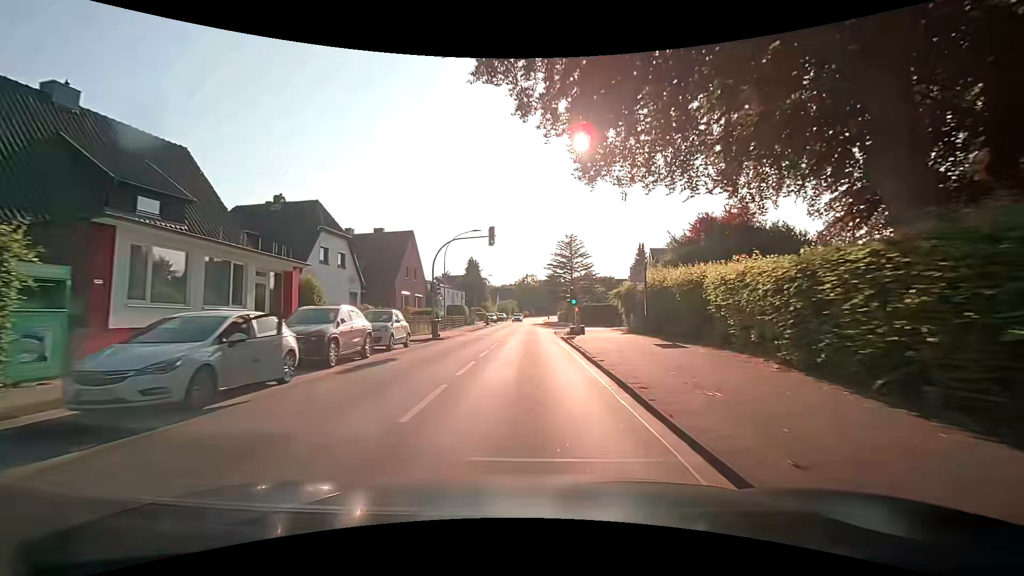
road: secondary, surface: asphalt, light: Day
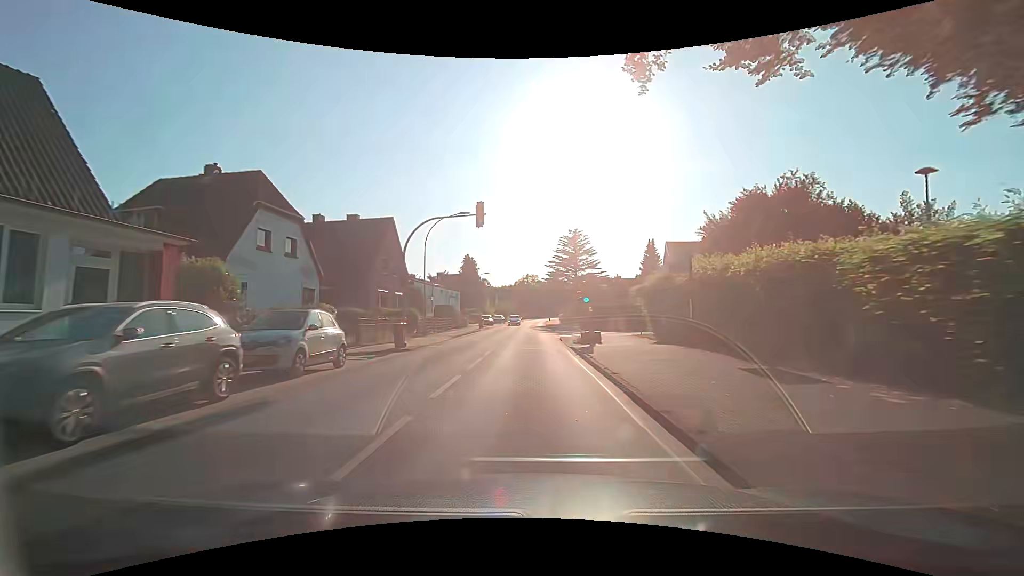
(0.0, +7.3) m; 0°
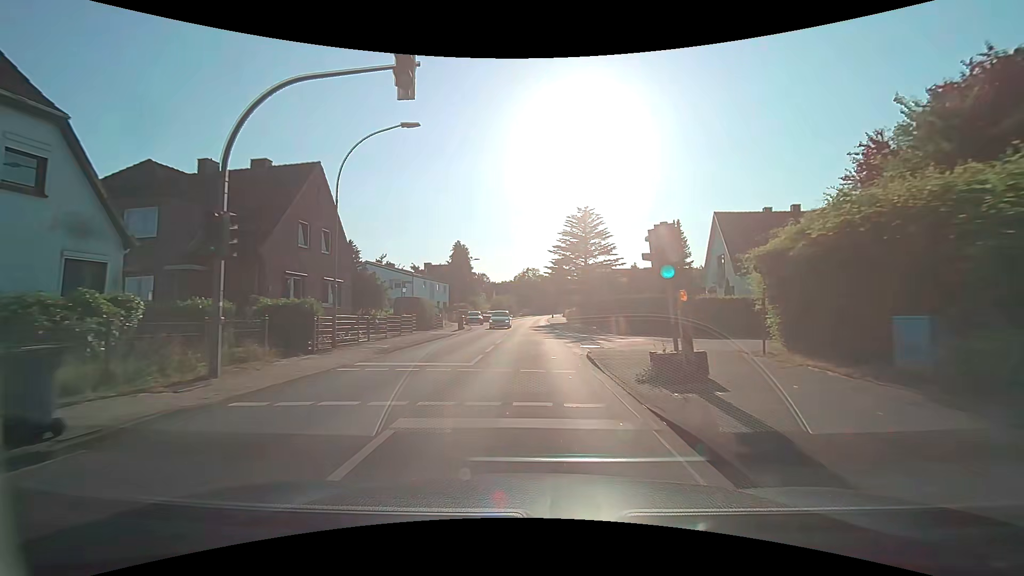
(0.0, +14.5) m; 0°
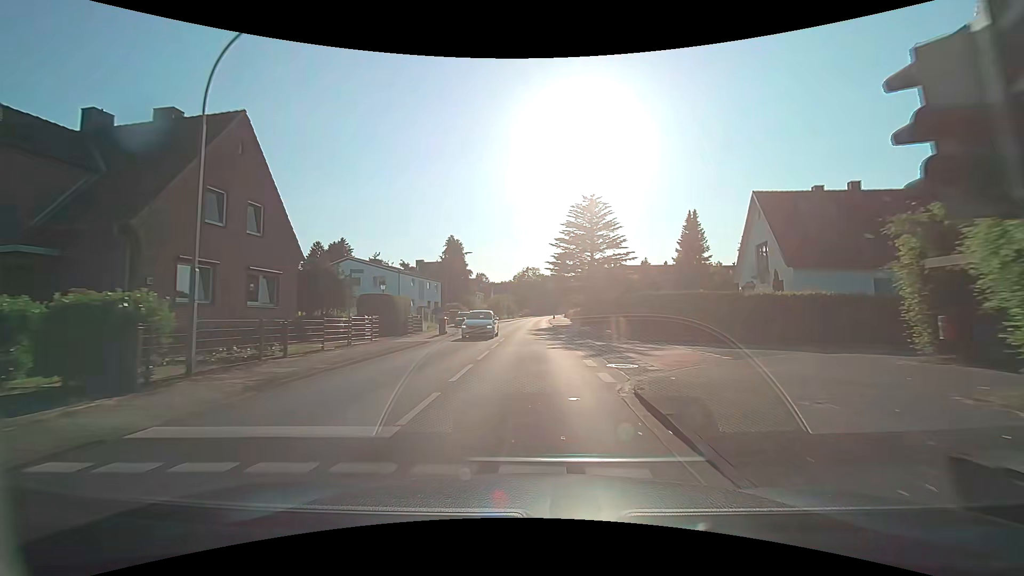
(0.0, +7.2) m; +1°
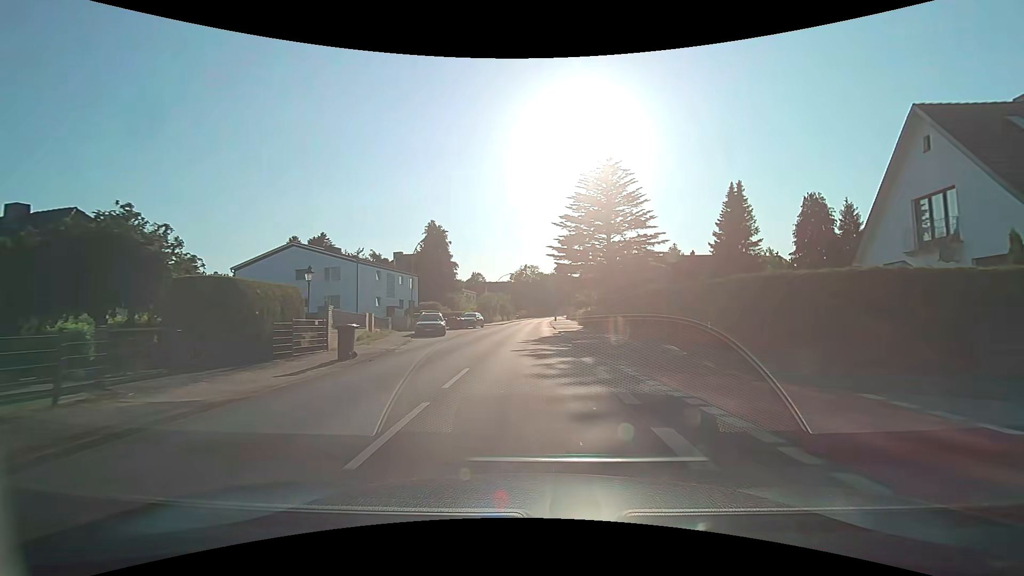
(-0.1, +14.5) m; 0°
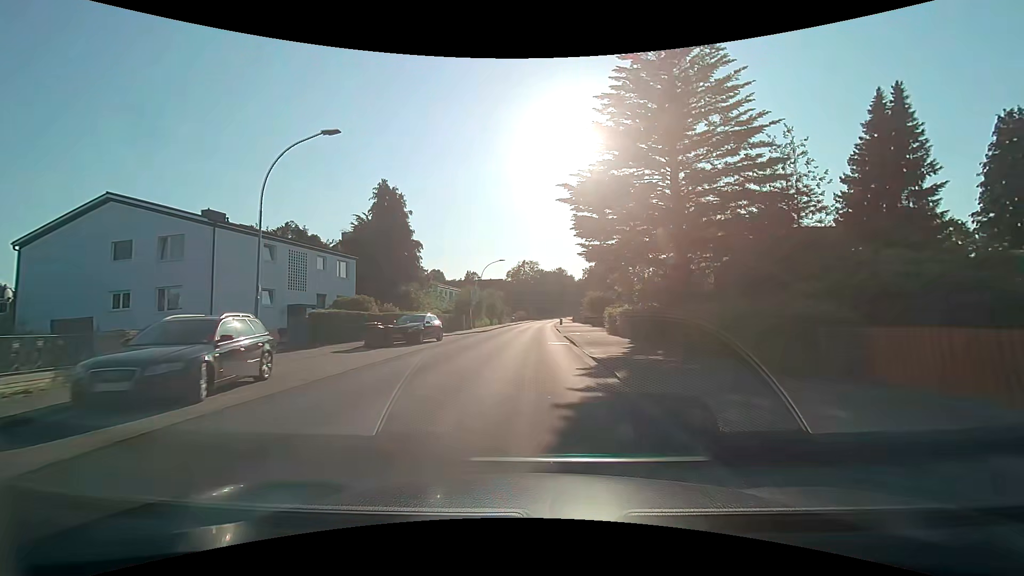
(0.0, +21.9) m; 0°
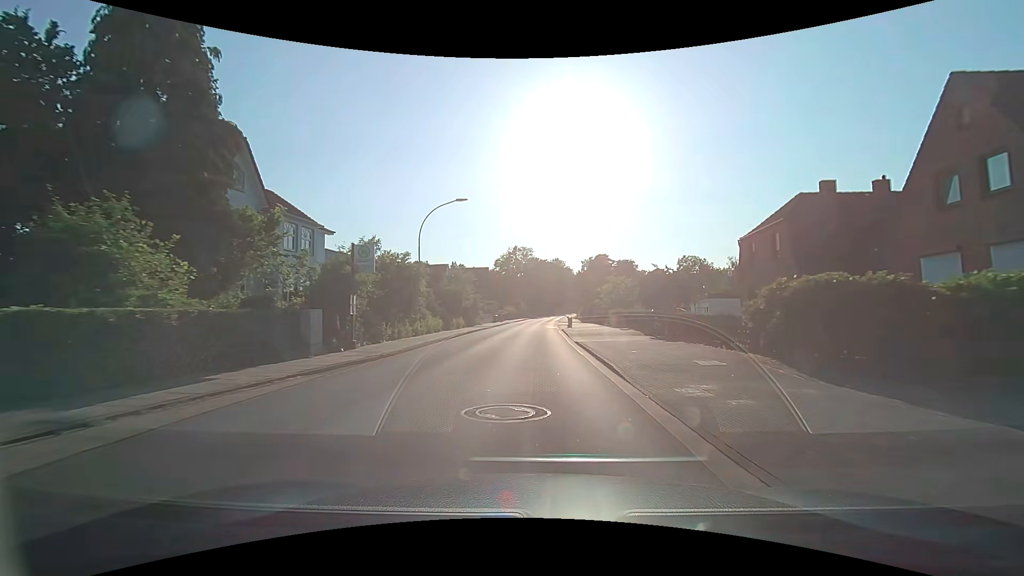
(+0.1, +29.5) m; +1°
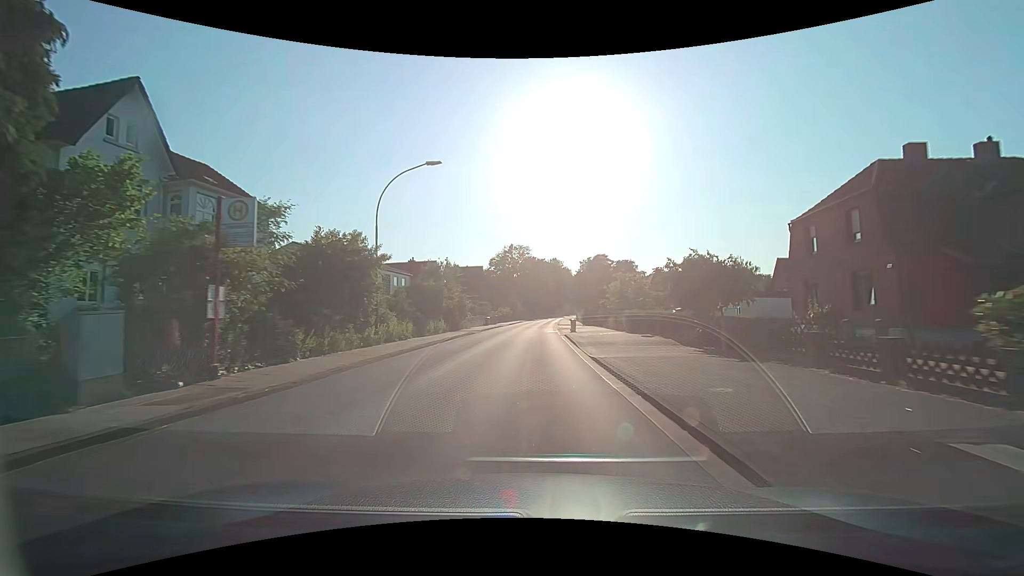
(+0.1, +7.4) m; 0°
(0, +10) (0, +20) (+1, +30) (+1, +40) (+1, +50) (+2, +60) (+3, +70) (+3, +80) (+4, +90) (+5, +100) m
